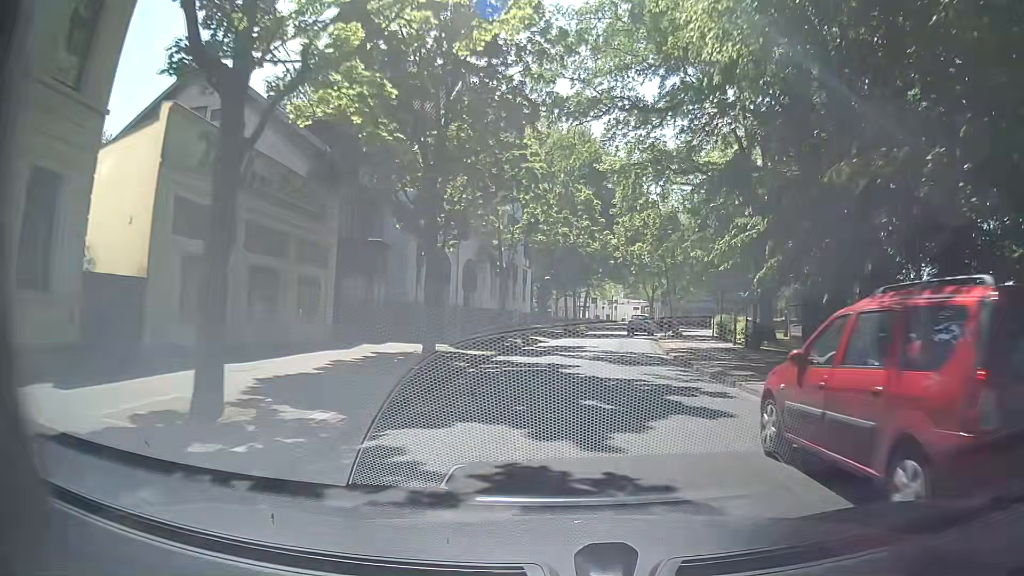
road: unclassified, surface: asphalt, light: Day
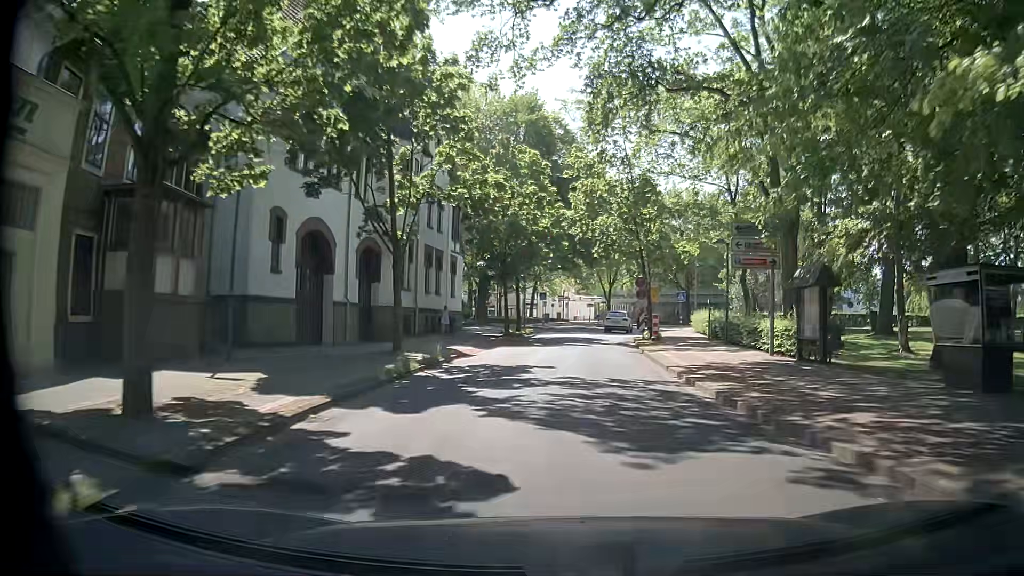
(+0.8, +12.9) m; +7°
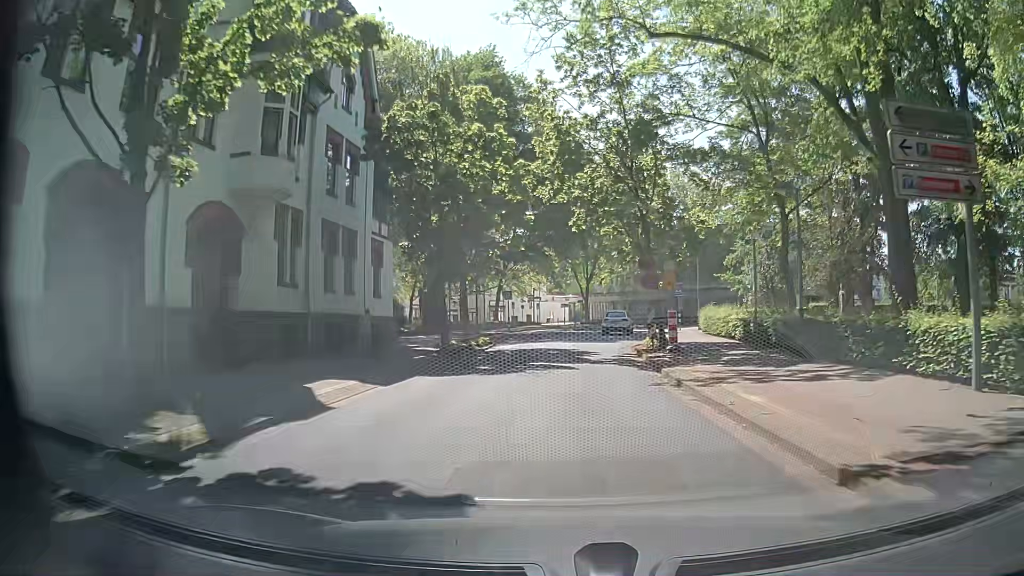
(+0.1, +12.4) m; 0°
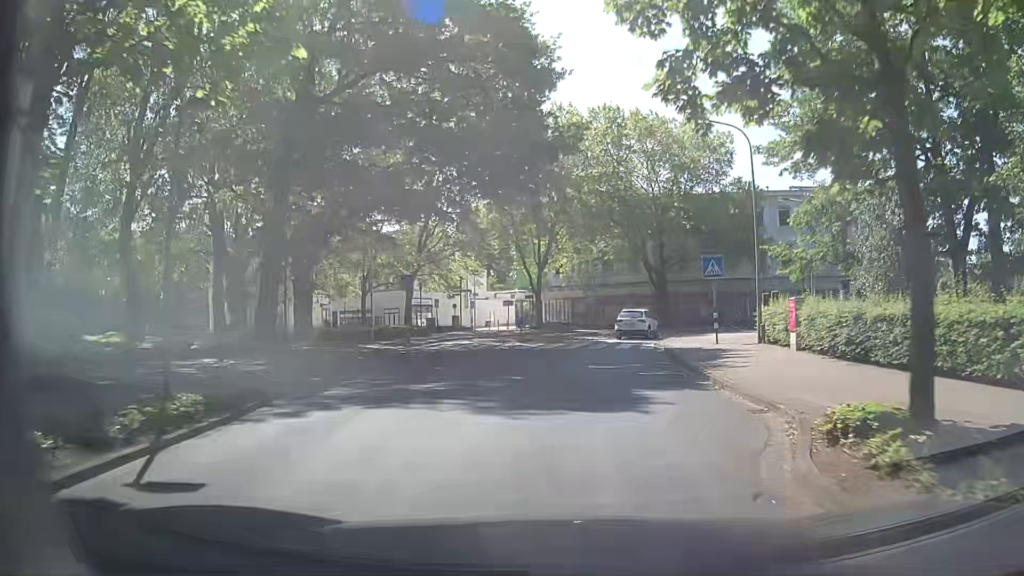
(+1.3, +23.7) m; +5°
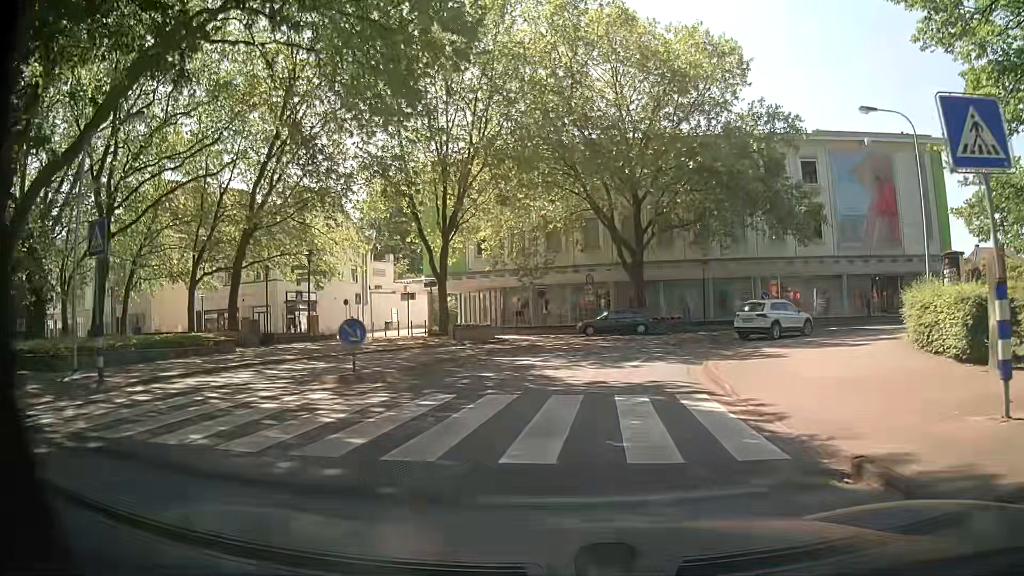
(+1.0, +20.7) m; +7°
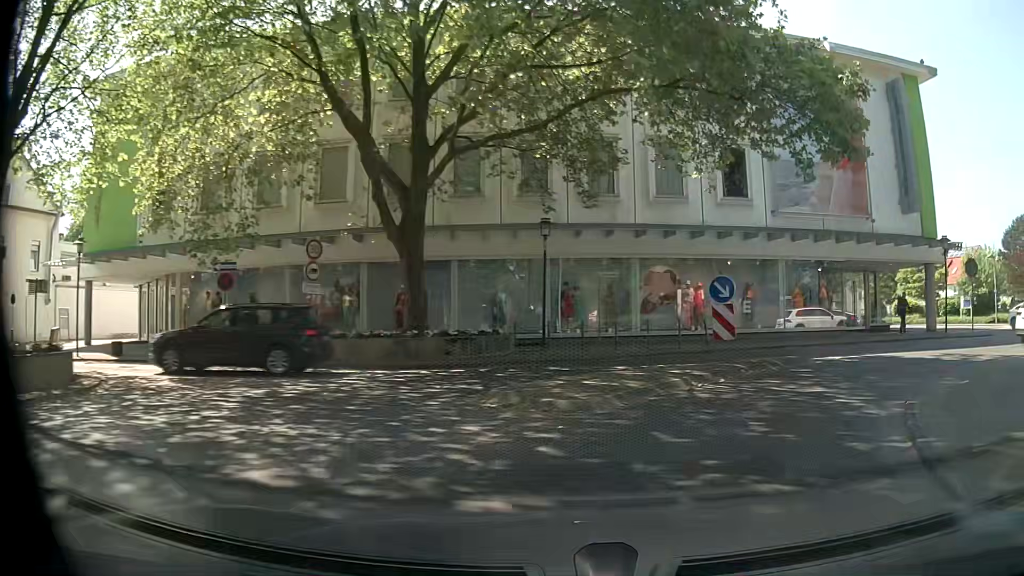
(+1.5, +20.4) m; +16°
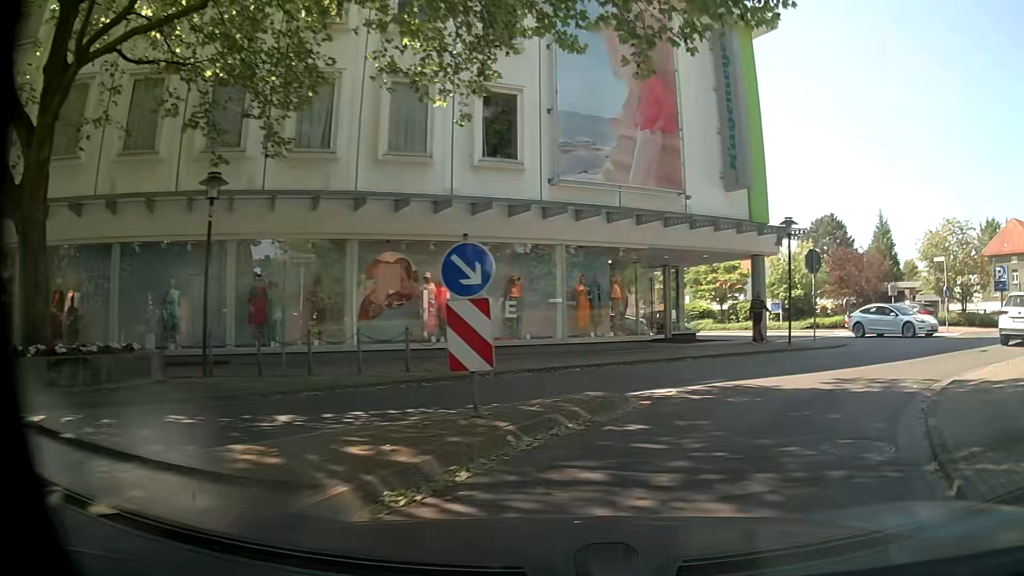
(+1.4, +7.1) m; +22°
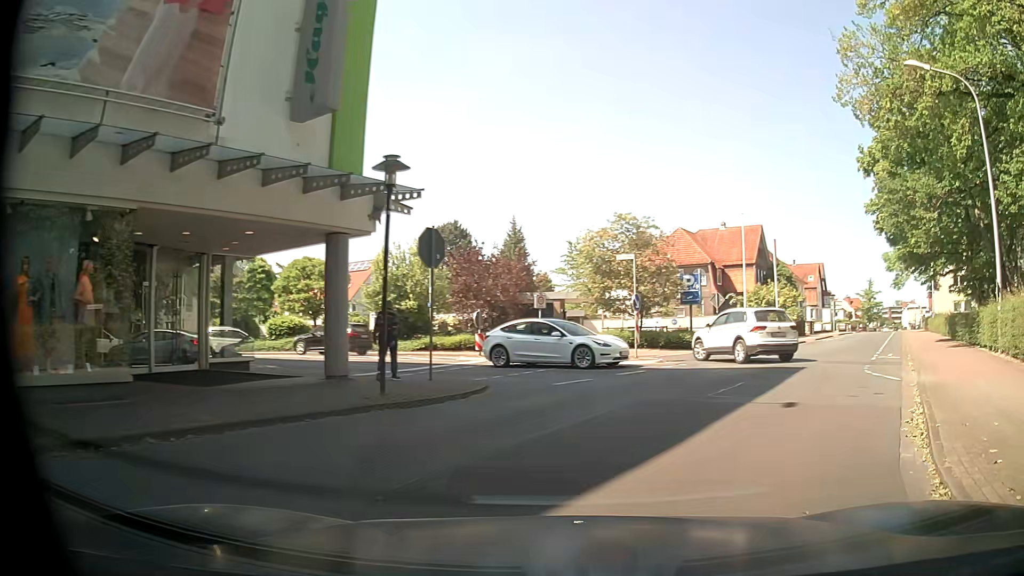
(+2.6, +9.6) m; +30°
